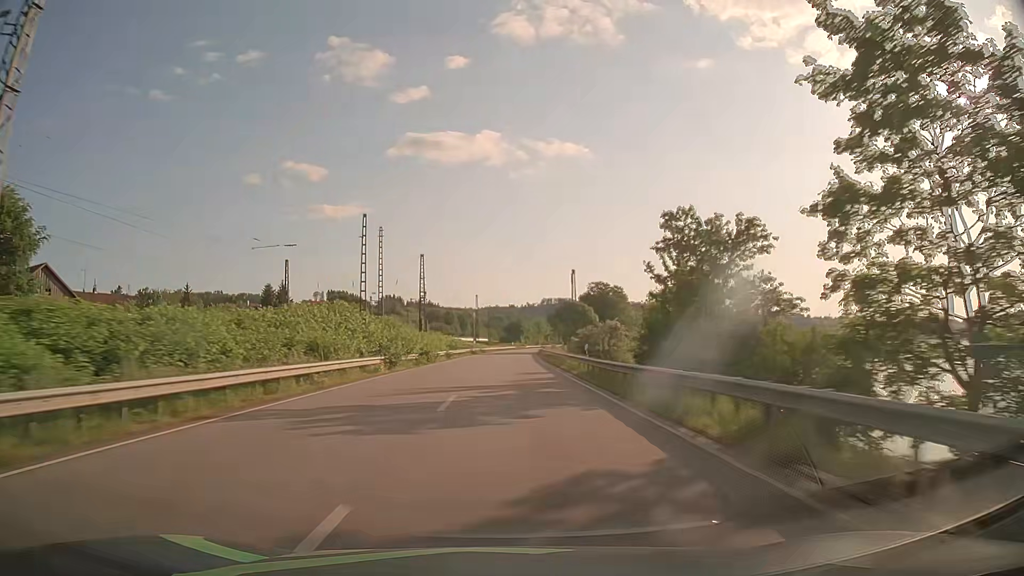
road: primary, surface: asphalt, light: Day
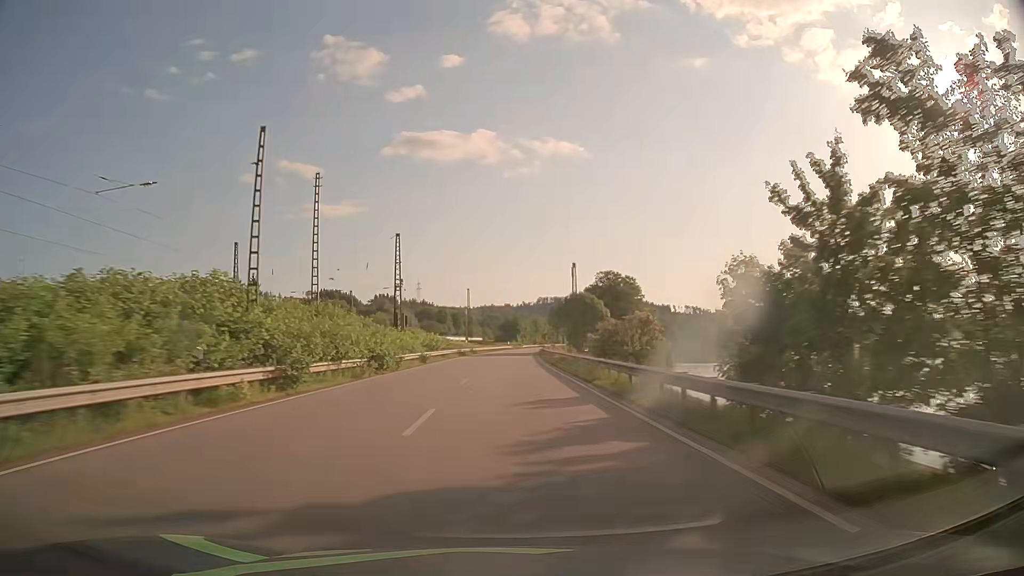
(+0.1, +15.8) m; +1°
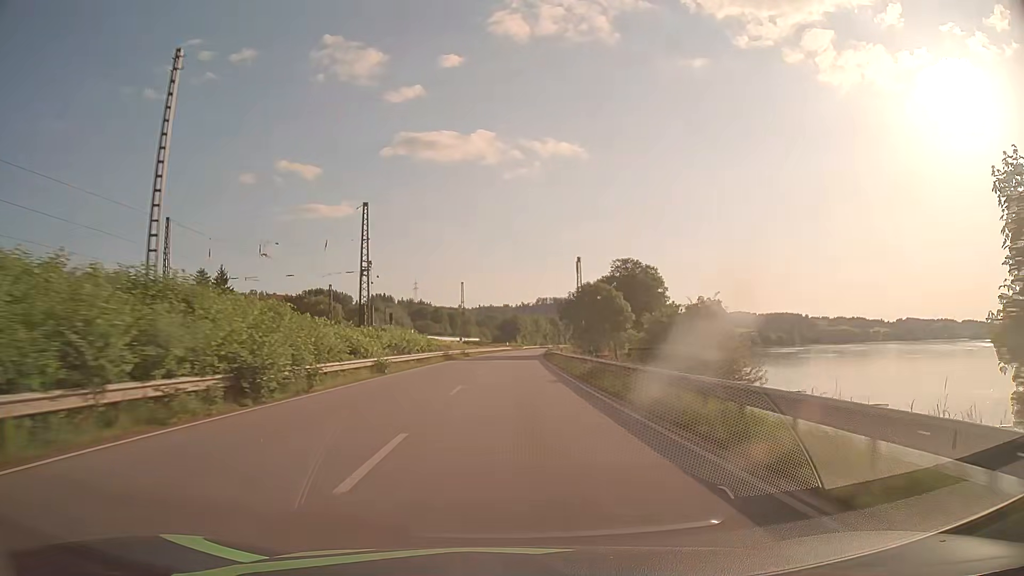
(0.0, +15.8) m; 0°
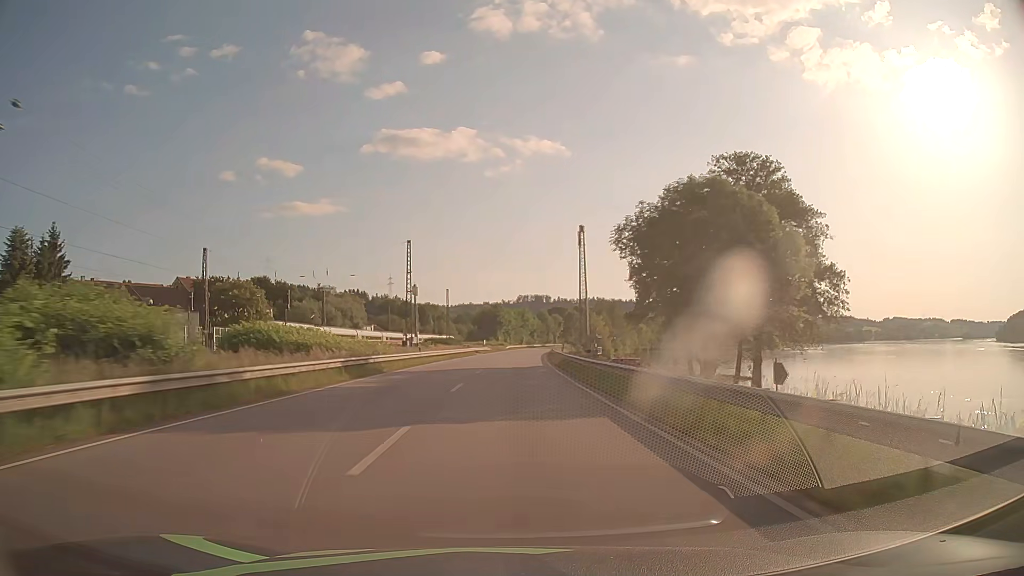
(+0.5, +47.4) m; +1°
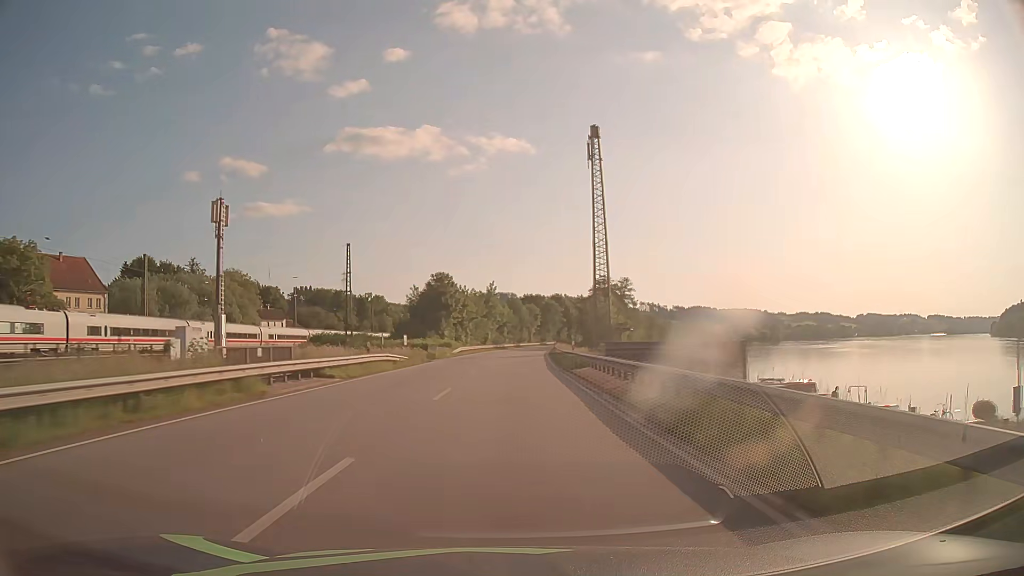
(+1.6, +63.2) m; +3°
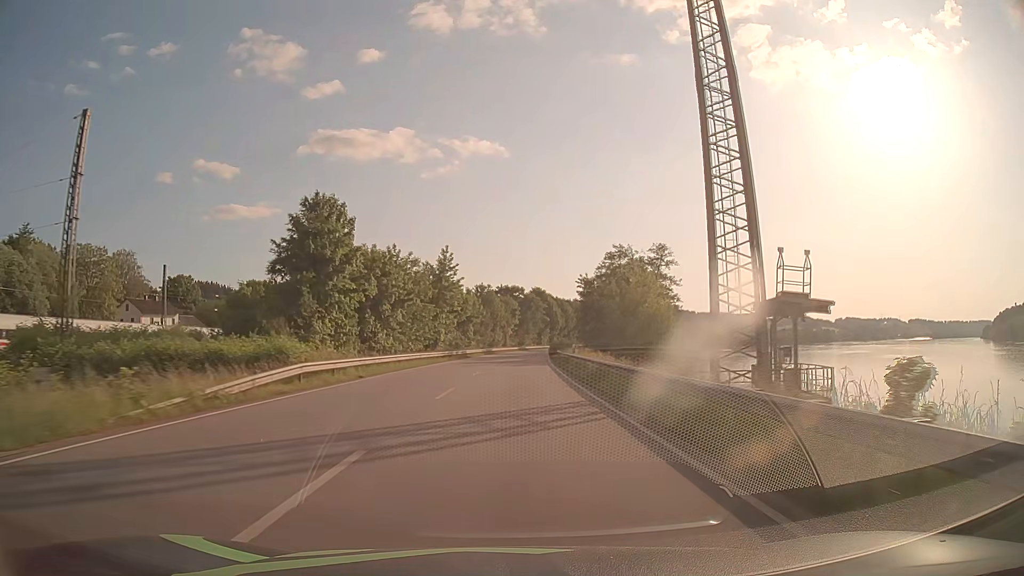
(+0.9, +47.4) m; +2°
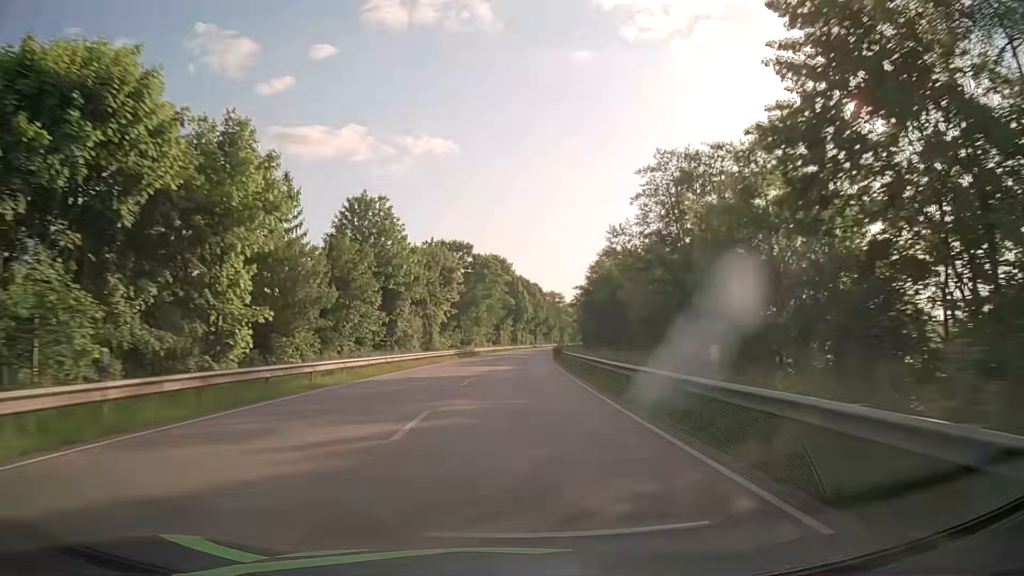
(+2.7, +79.0) m; +4°
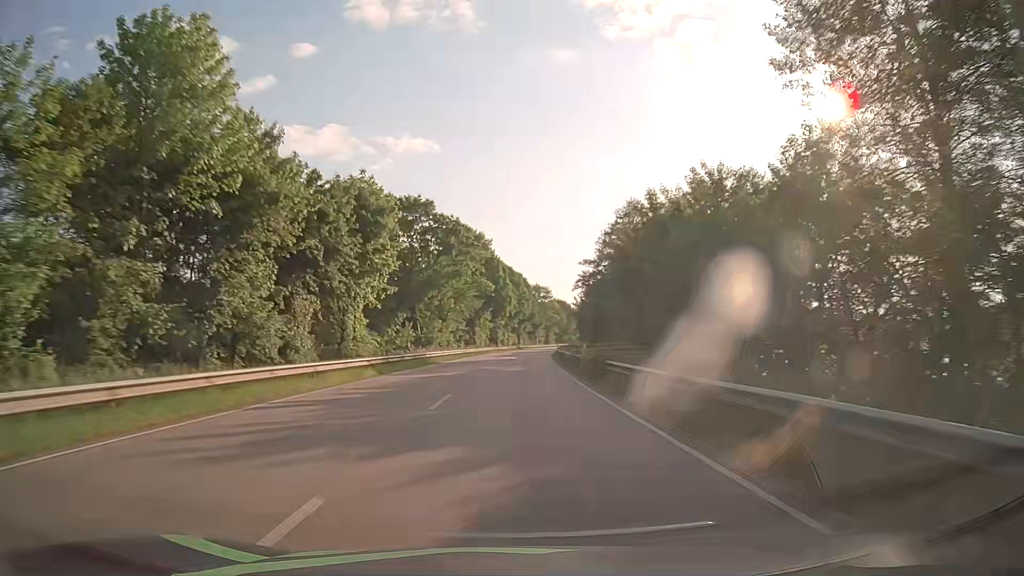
(+0.4, +31.6) m; +2°
(0, +10) (0, +20) (+1, +30) (+1, +40) (+1, +50) (+2, +60) (+3, +70) (+3, +80) (+4, +90) (+5, +100) m
